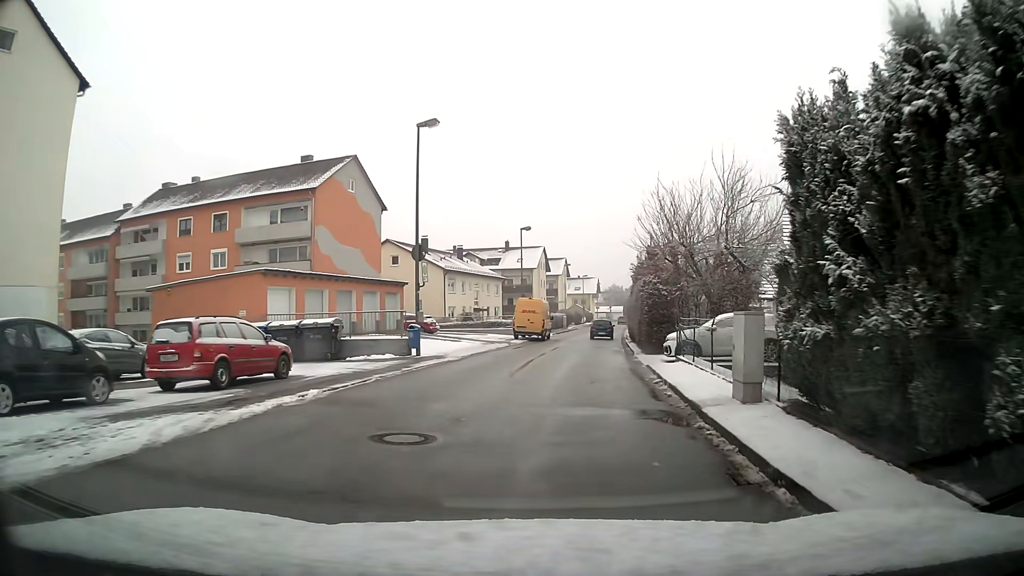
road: unclassified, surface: asphalt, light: Day
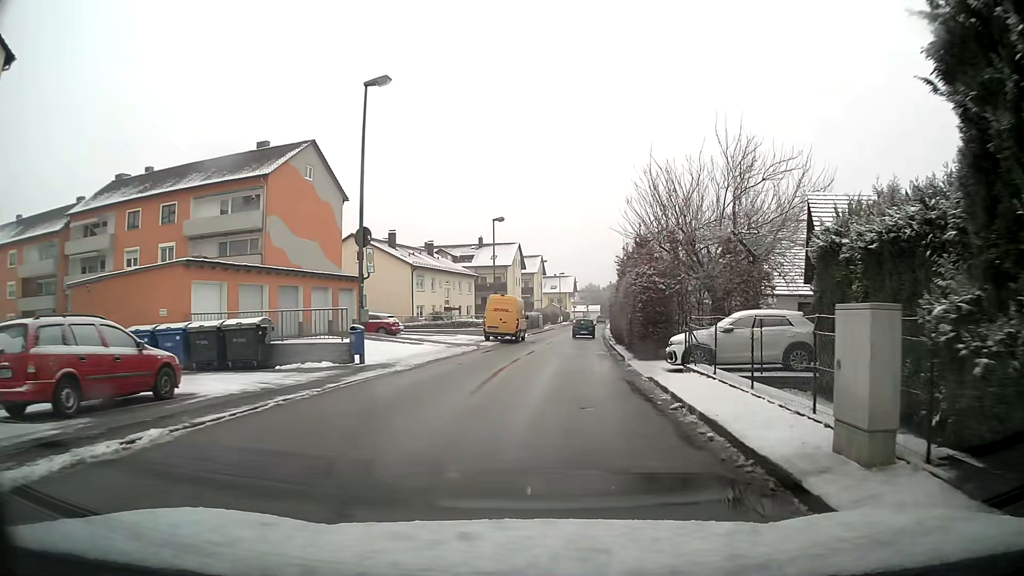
(+0.1, +4.4) m; +2°
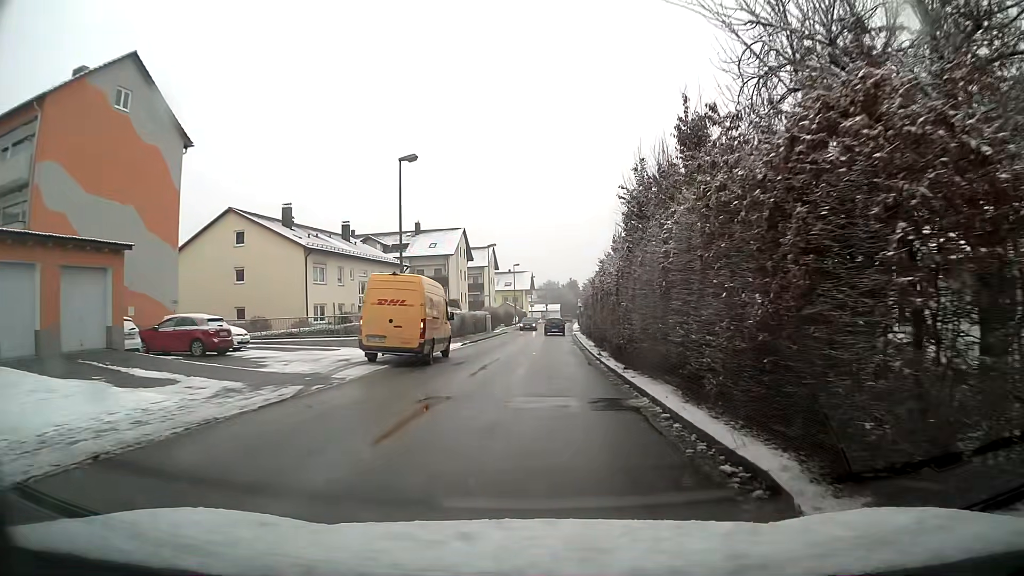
(+0.6, +18.5) m; +3°
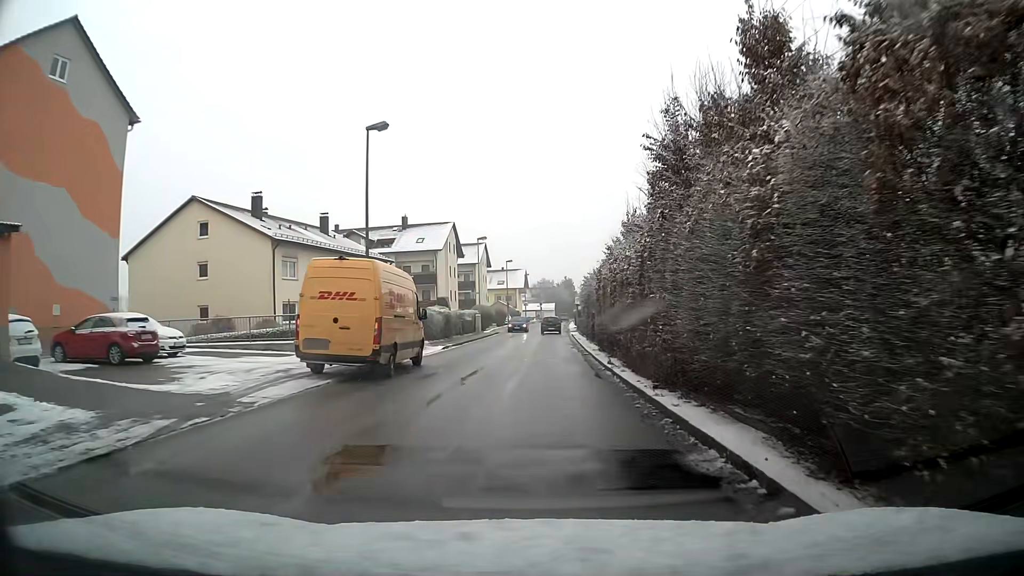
(0.0, +4.9) m; 0°
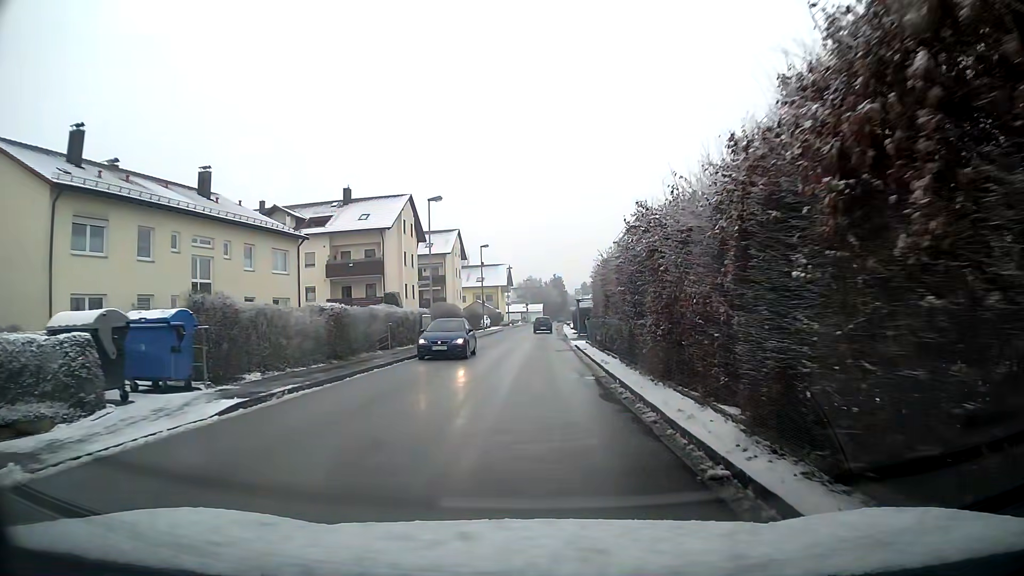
(+0.2, +20.1) m; +1°
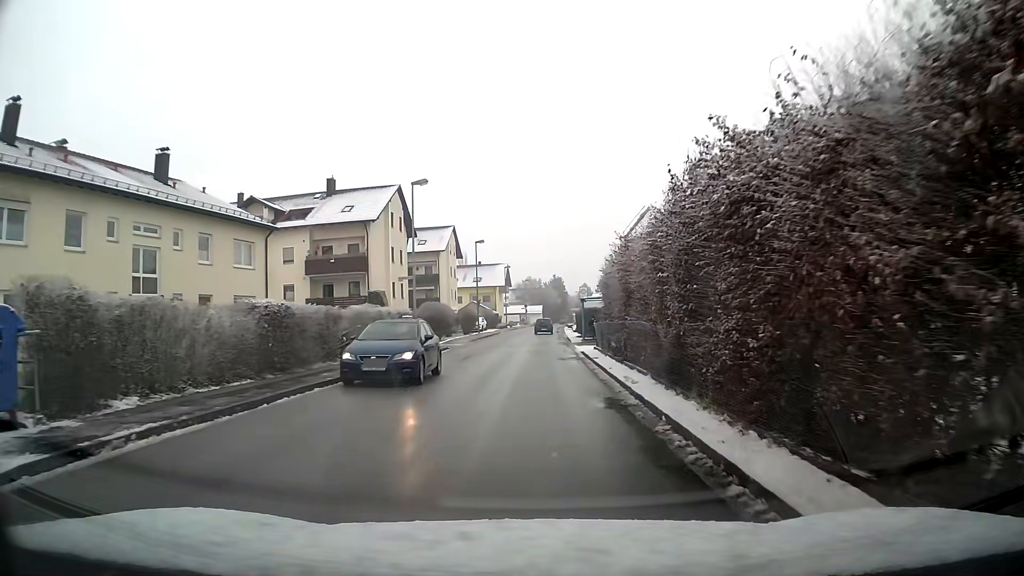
(0.0, +5.0) m; 0°
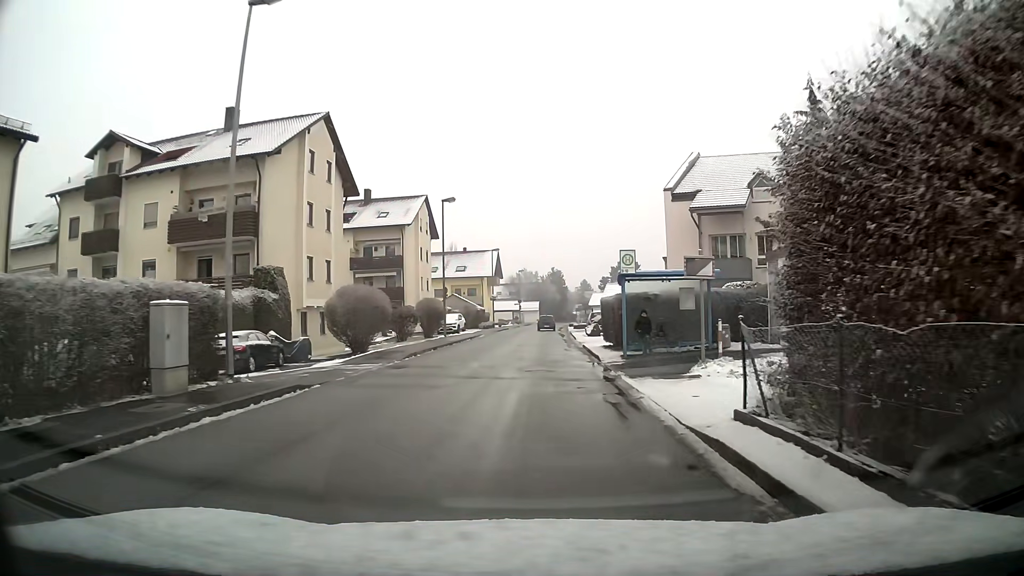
(+0.1, +20.0) m; 0°
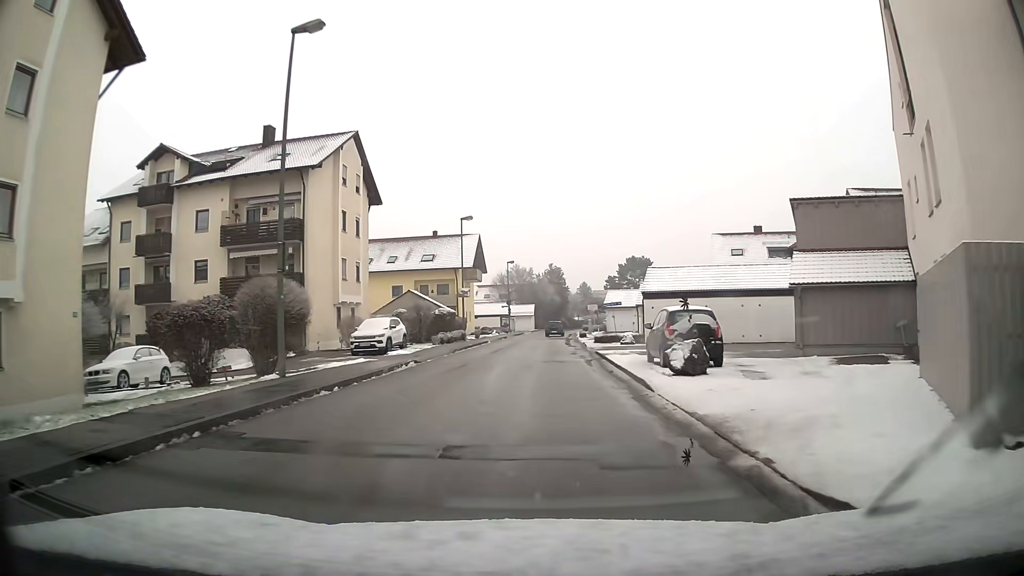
(+0.1, +25.6) m; +1°
(0, +10) (0, +20) (0, +30) (+1, +40) (+1, +50) (+1, +60) (+2, +70) (+3, +80) (+4, +90) (+5, +100) m
